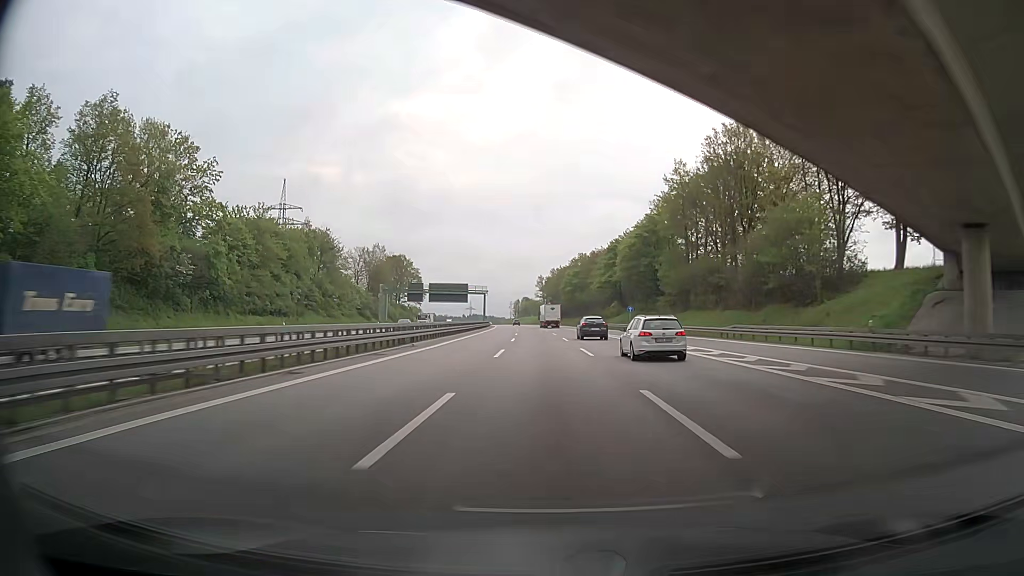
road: motorway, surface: asphalt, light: Day
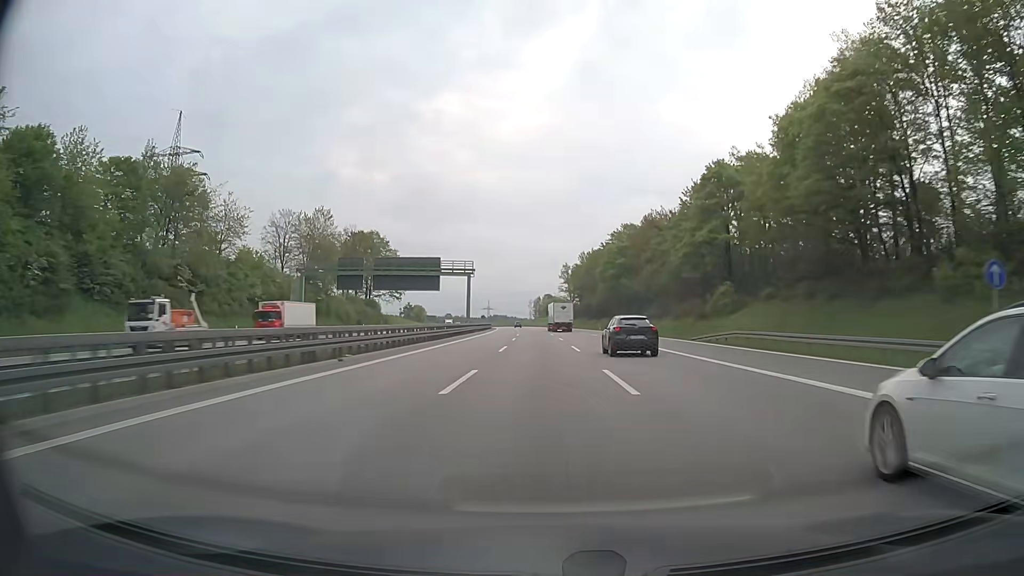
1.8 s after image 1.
(-1.2, +66.0) m; -2°
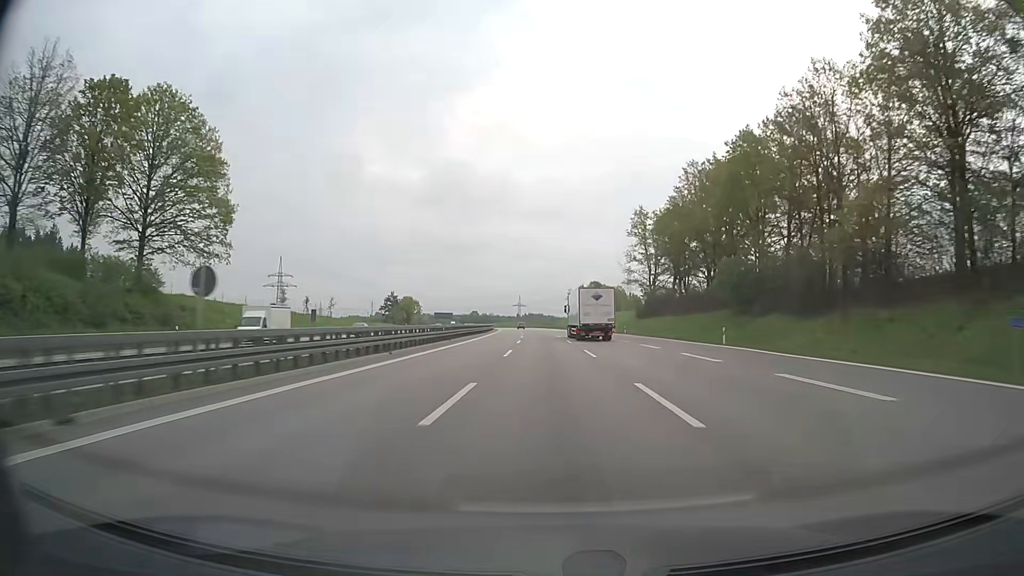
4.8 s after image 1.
(-3.3, +111.7) m; -3°
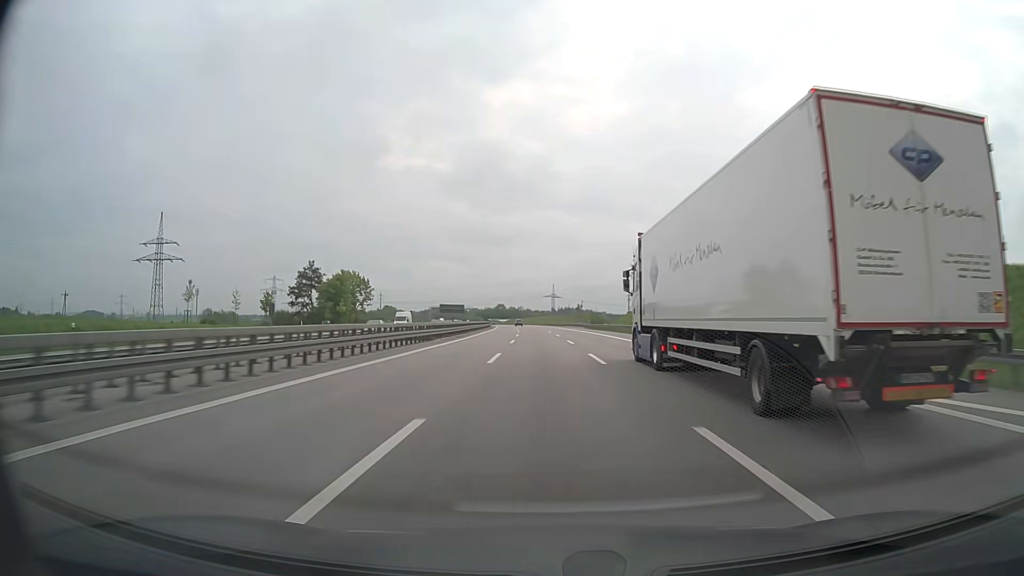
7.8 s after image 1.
(-2.8, +114.0) m; -3°
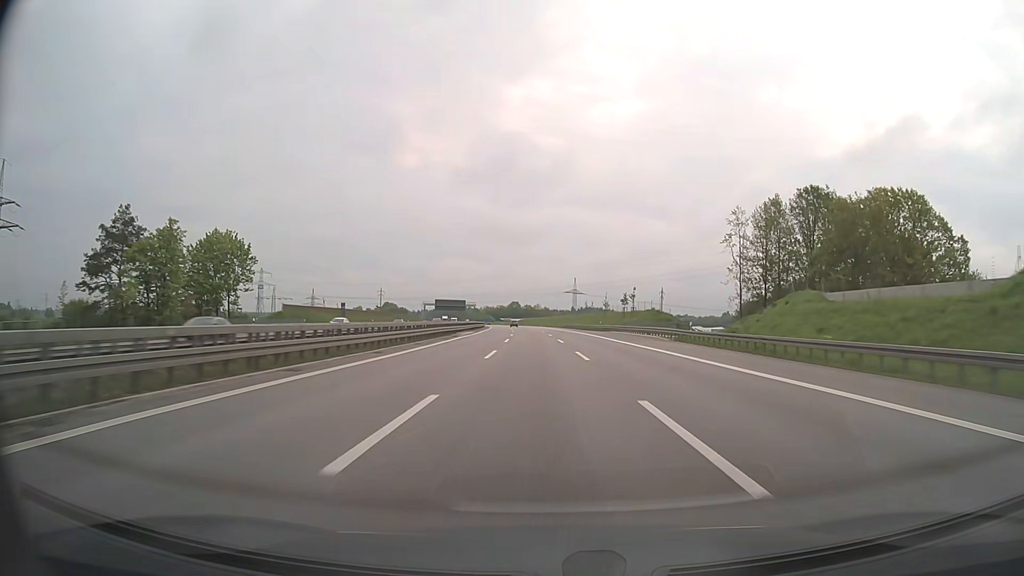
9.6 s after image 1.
(-1.4, +69.2) m; -2°
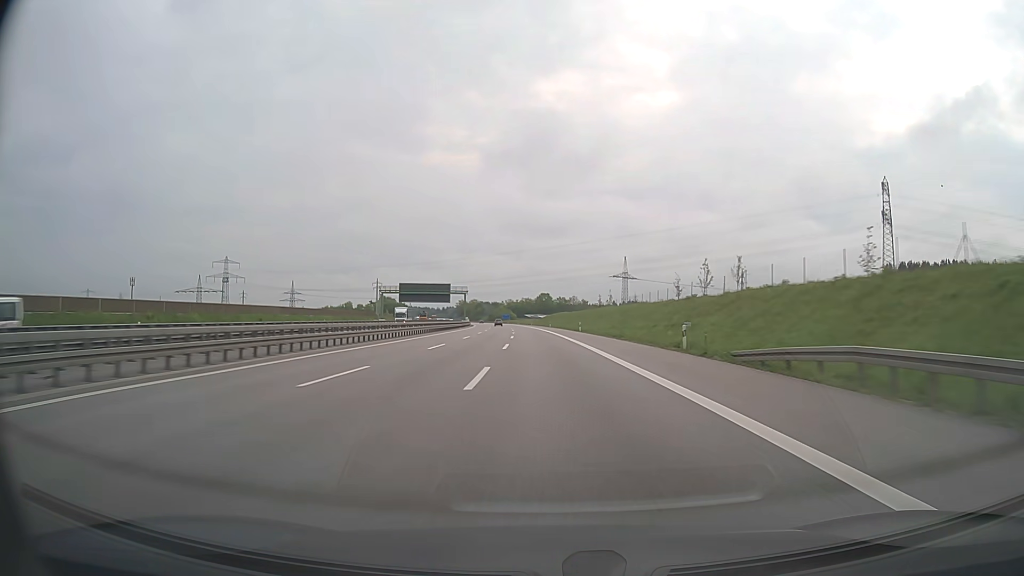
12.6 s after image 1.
(-0.8, +119.3) m; -2°
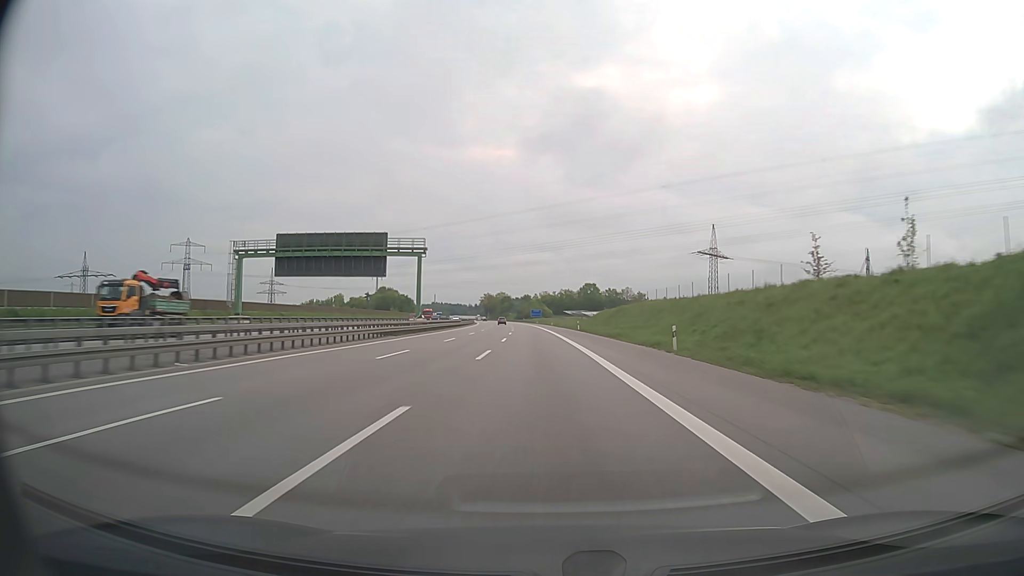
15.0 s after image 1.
(-3.4, +99.0) m; -4°
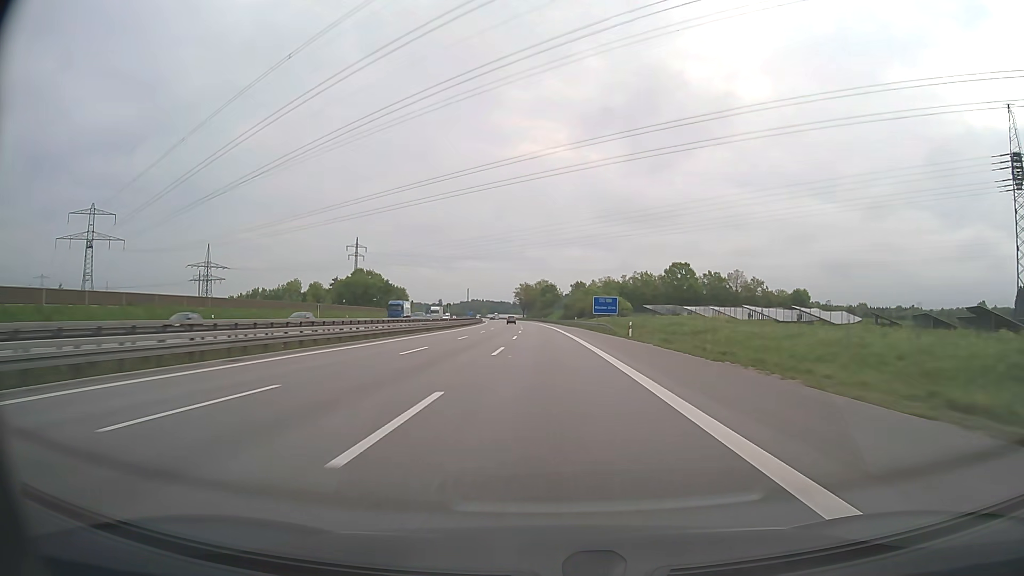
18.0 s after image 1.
(-4.7, +124.2) m; -4°
(0, +10) (0, +20) (0, +30) (0, +40) (-1, +50) (-1, +60) (-1, +70) (-1, +80) (-2, +90) (-2, +100) m
